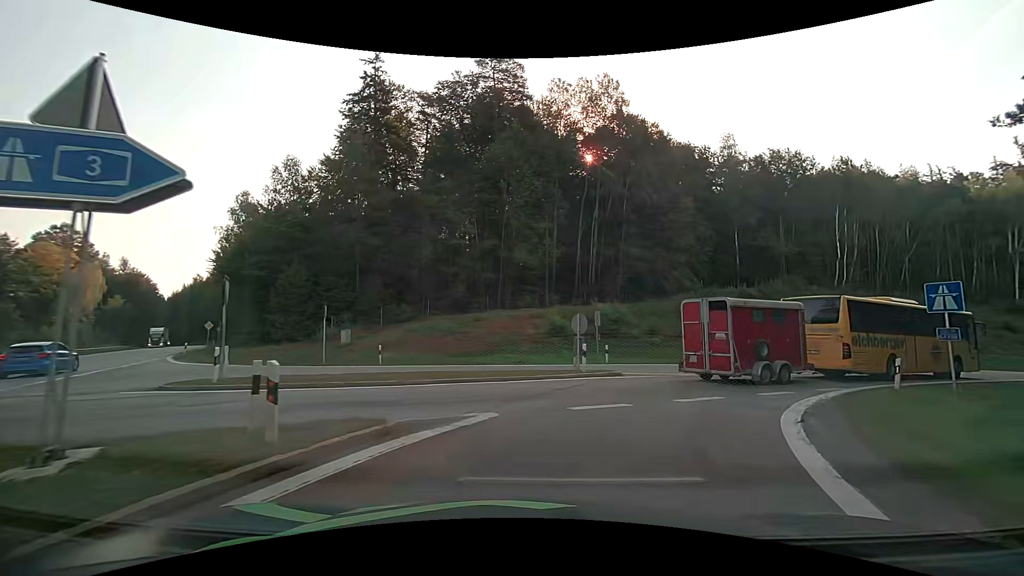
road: motorway_link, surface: asphalt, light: Day
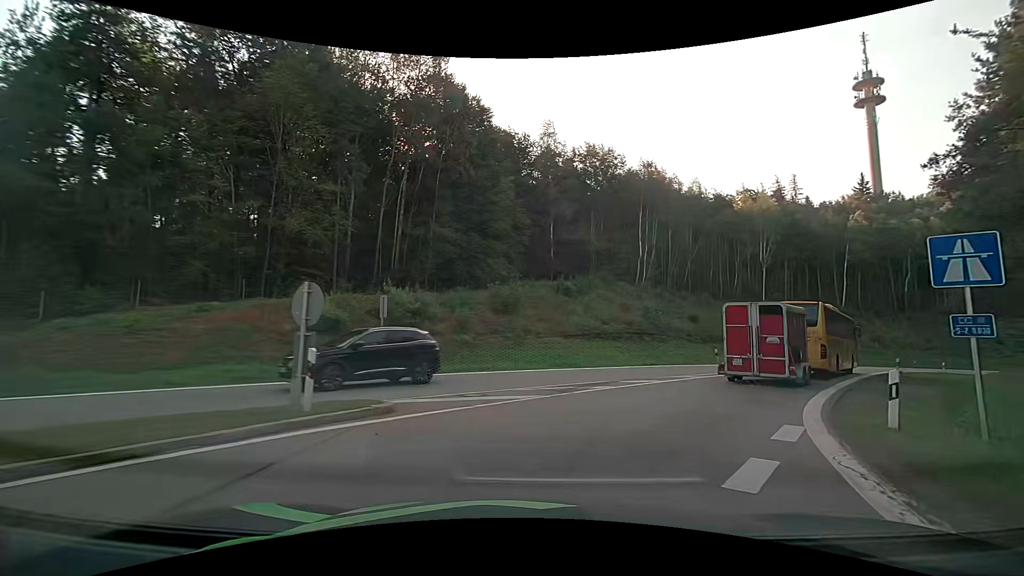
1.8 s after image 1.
(+1.6, +9.4) m; +20°
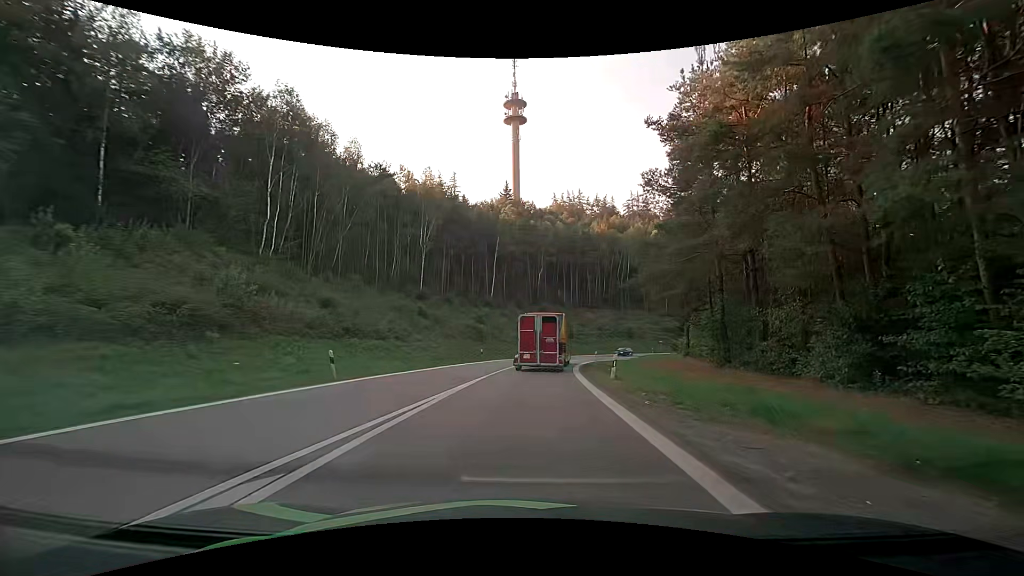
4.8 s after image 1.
(+7.0, +17.7) m; +37°
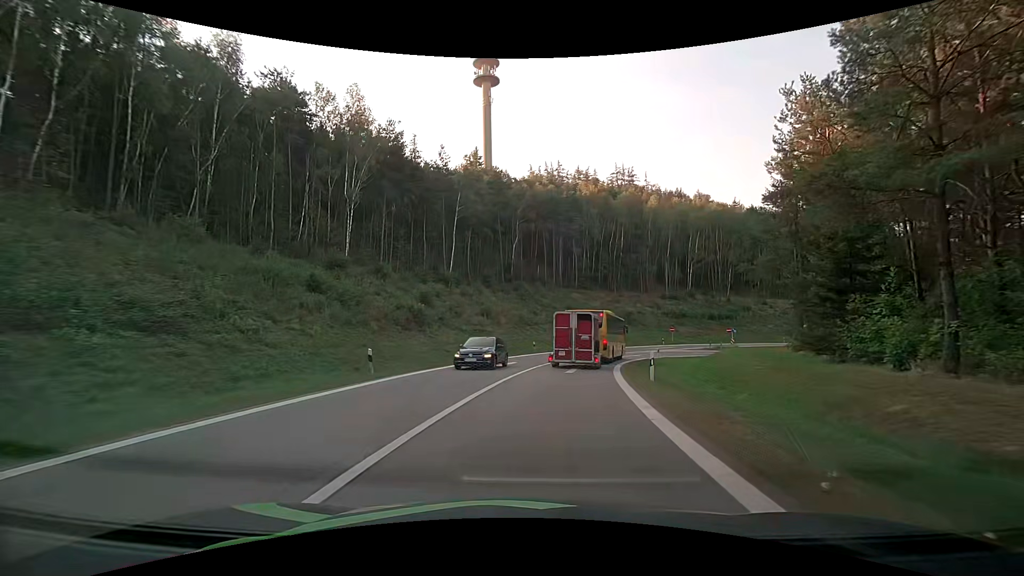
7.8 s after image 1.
(+0.4, +25.2) m; +2°
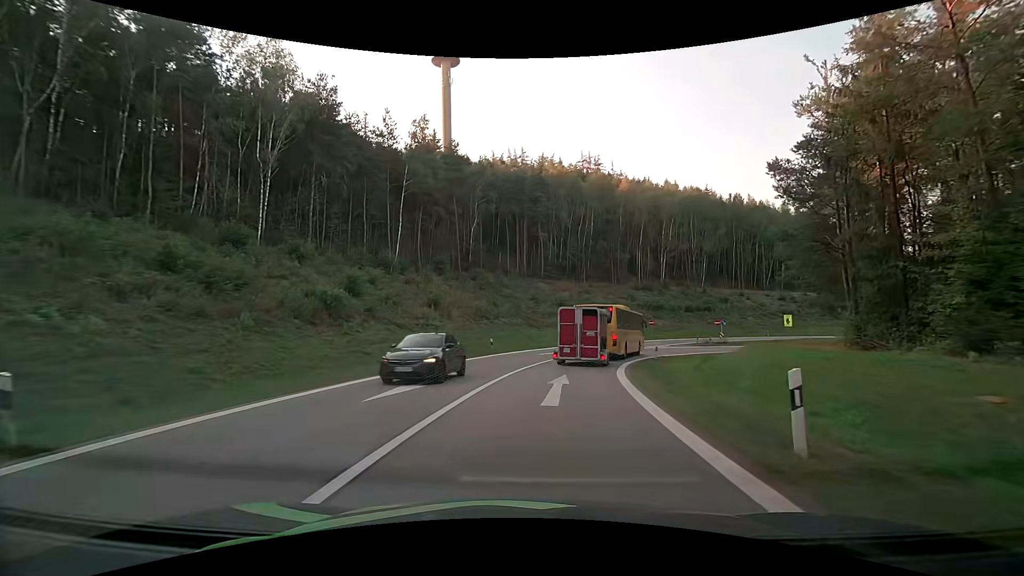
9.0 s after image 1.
(+0.4, +10.9) m; +4°
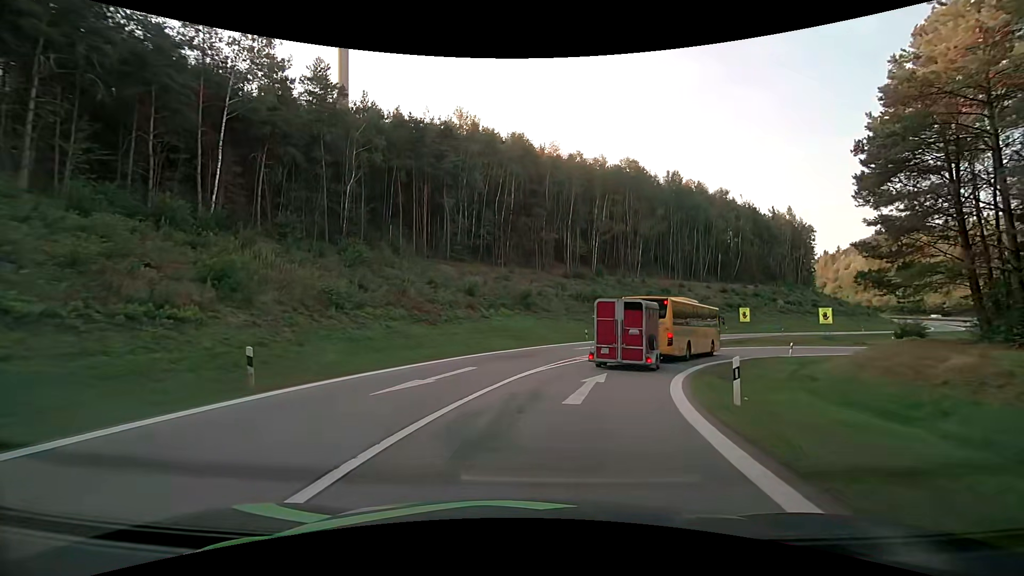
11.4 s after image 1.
(+1.6, +21.2) m; +10°
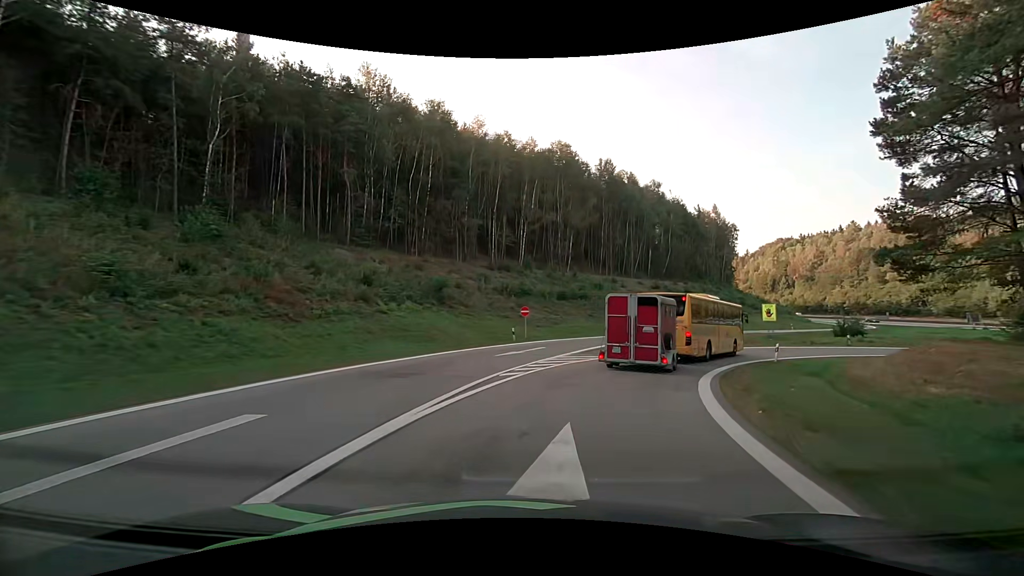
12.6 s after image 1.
(+0.7, +10.0) m; +9°
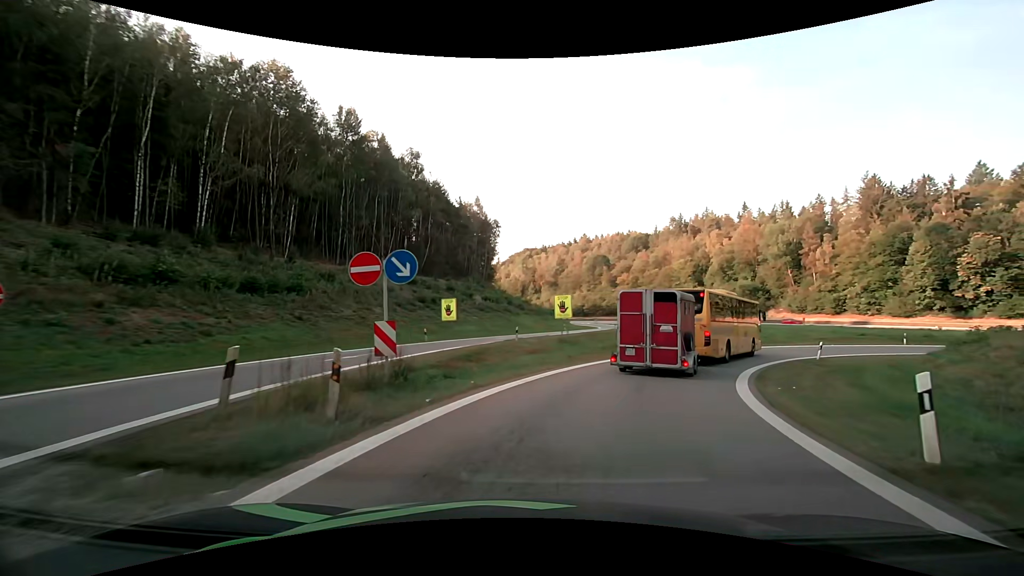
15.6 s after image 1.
(+5.0, +23.2) m; +27°
(+1, +10) (+4, +19) (+9, +28) (+16, +35) (+25, +41) (+34, +45) (+44, +47) (+53, +46) (+63, +43) (+72, +39) m
